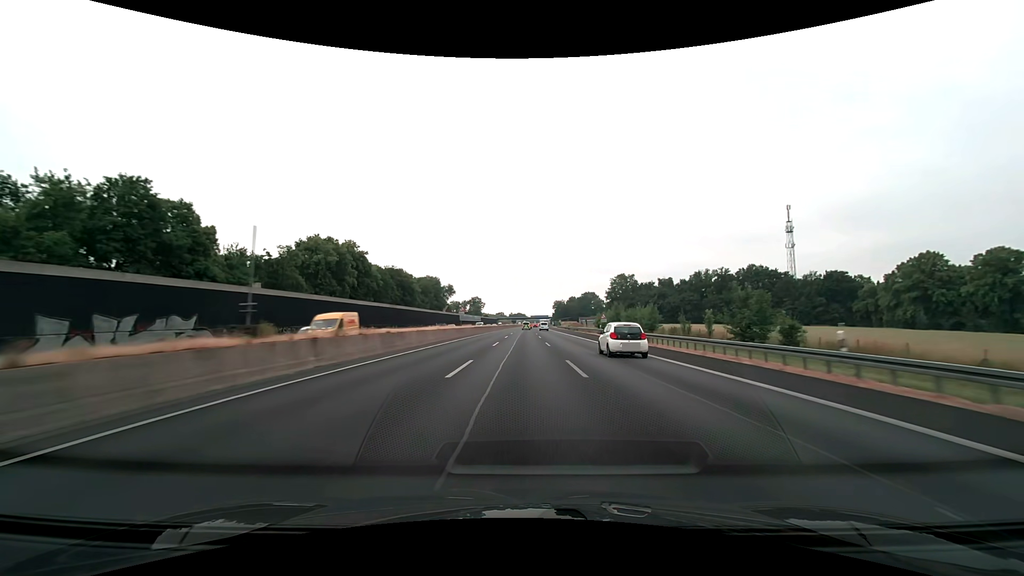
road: motorway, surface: asphalt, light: Day
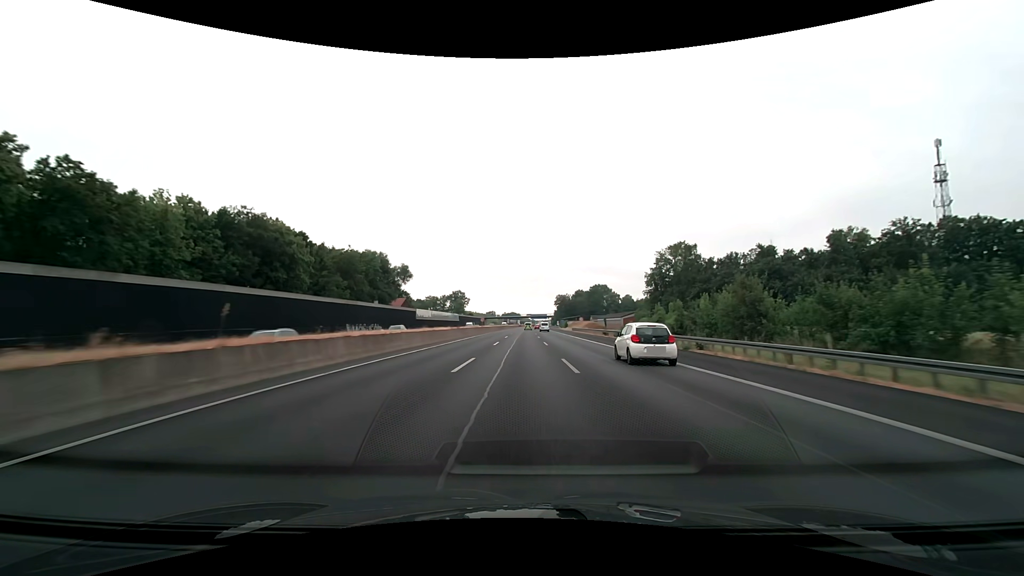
(+0.1, +72.0) m; +1°
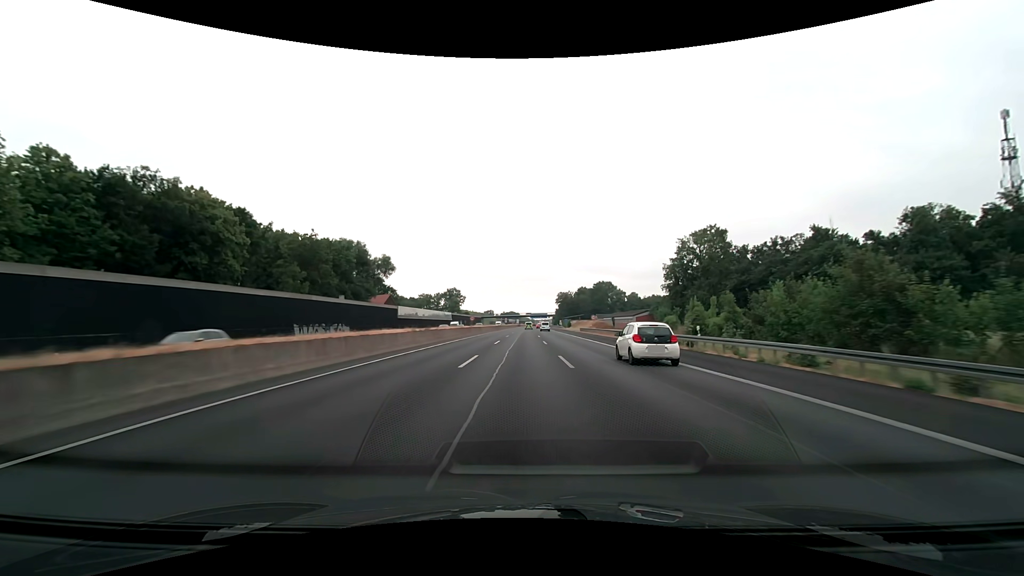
(0.0, +17.3) m; 0°
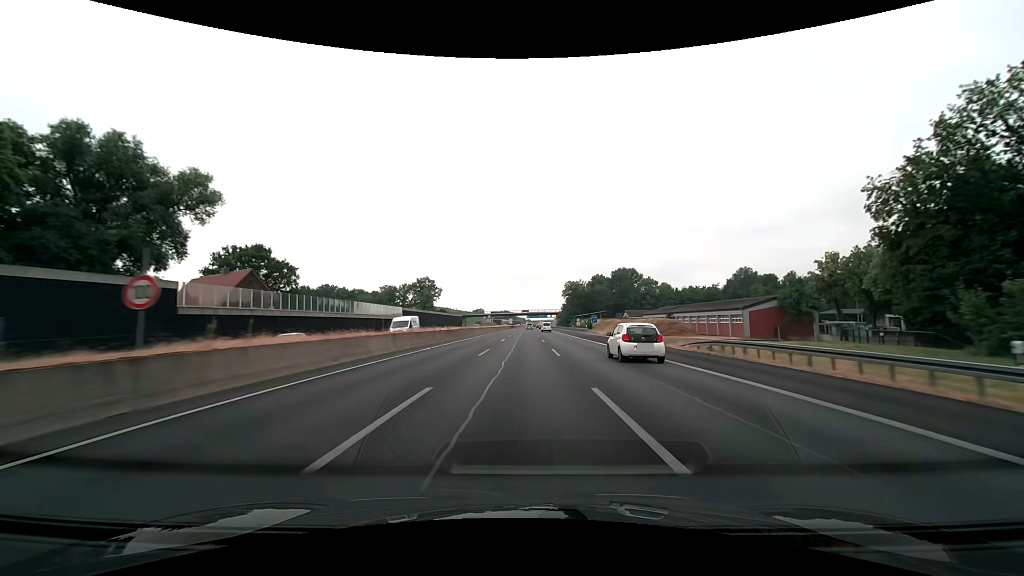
(+0.3, +66.8) m; 0°
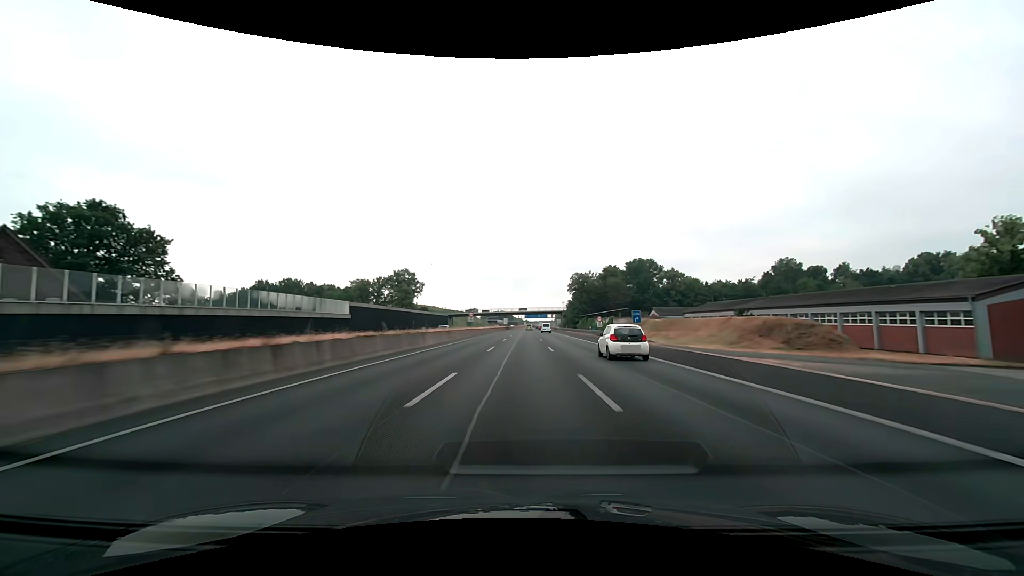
(+0.1, +32.4) m; 0°
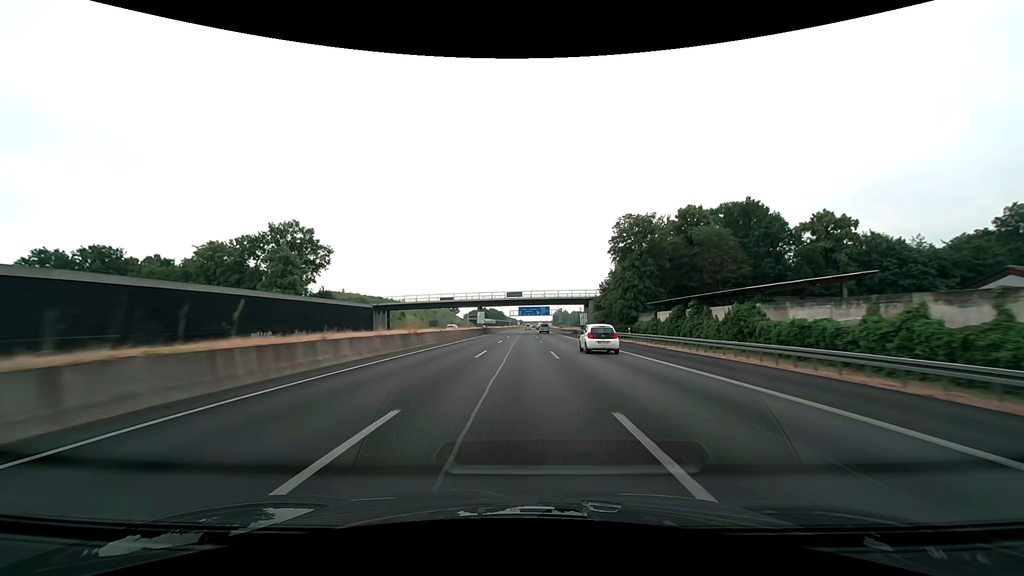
(+0.3, +79.9) m; +1°
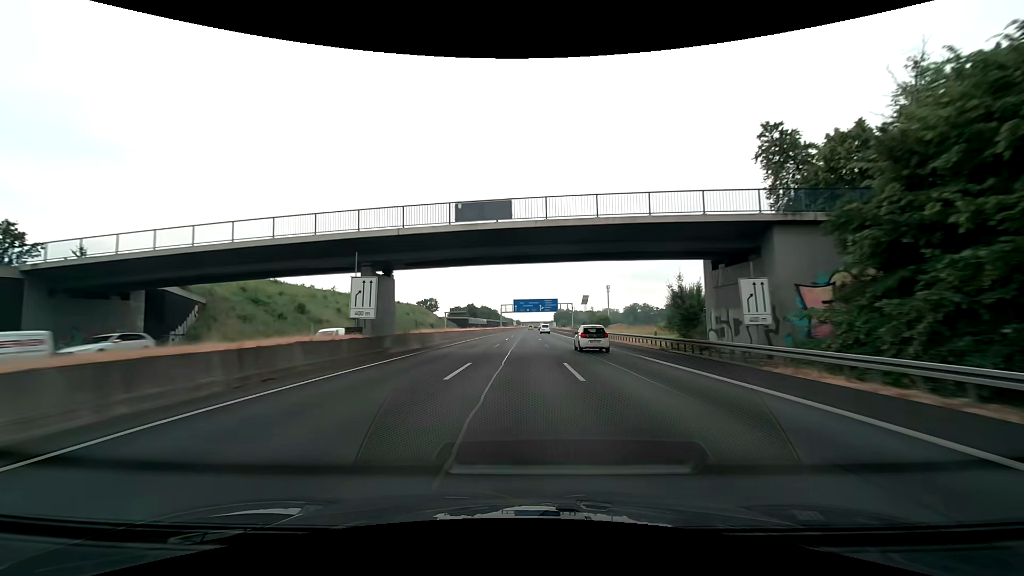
(+0.1, +63.4) m; 0°
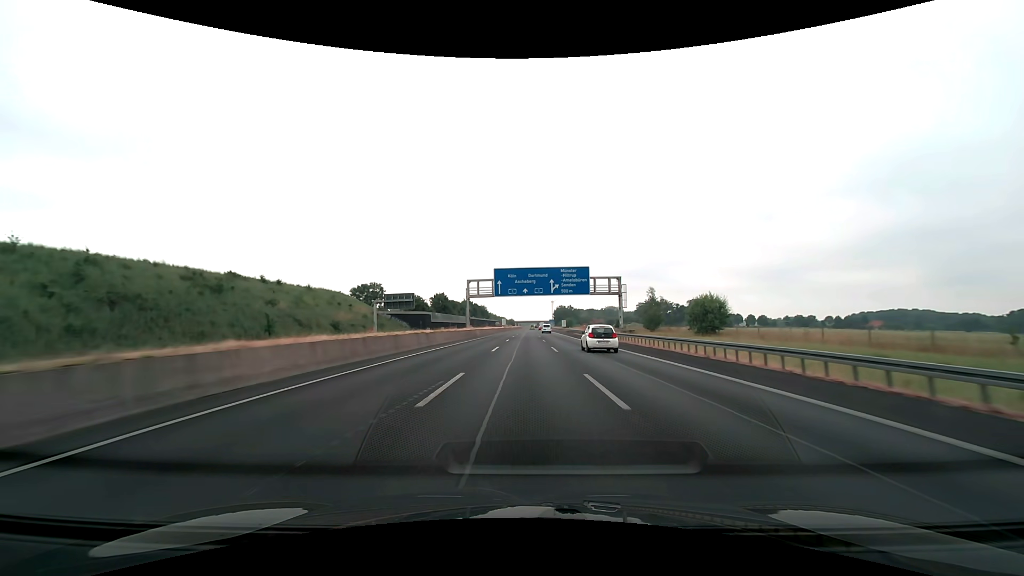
(+0.1, +79.1) m; +1°
(0, +10) (0, +20) (0, +30) (0, +40) (0, +50) (0, +60) (0, +70) (0, +80) (+1, +90) (+1, +100) m
